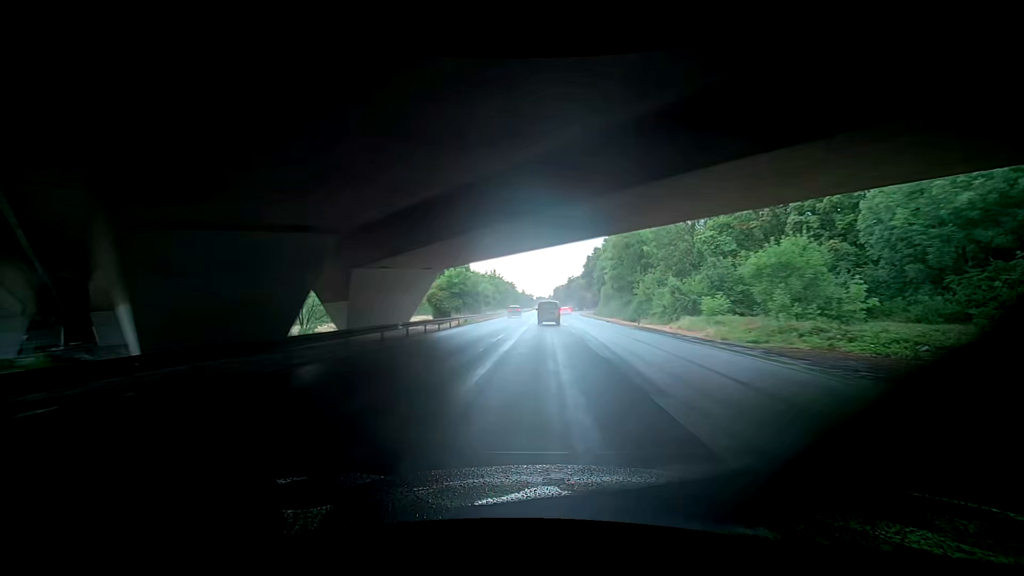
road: trunk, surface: asphalt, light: Day
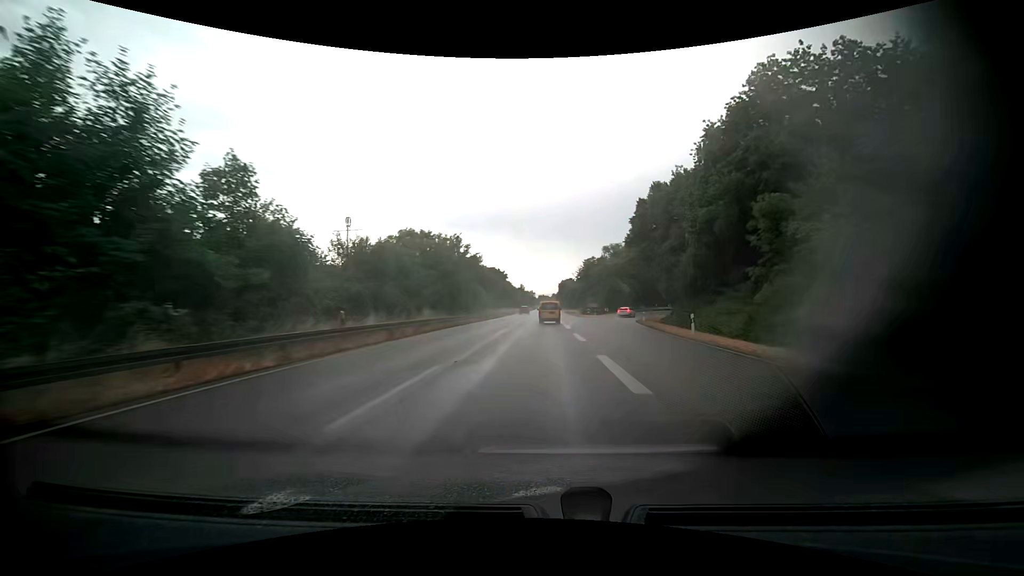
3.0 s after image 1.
(+0.1, +65.6) m; 0°
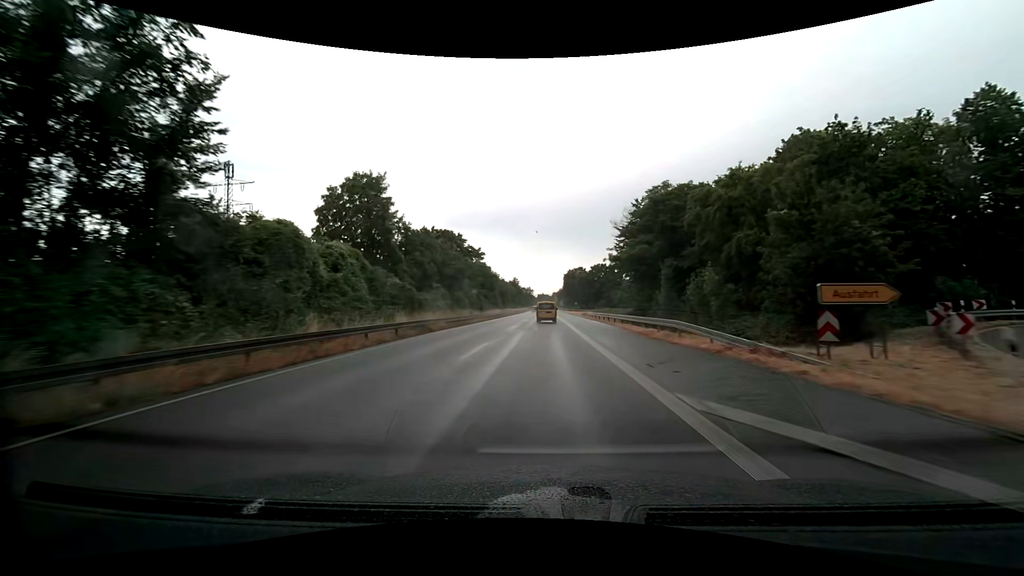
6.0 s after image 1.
(+0.2, +66.3) m; 0°
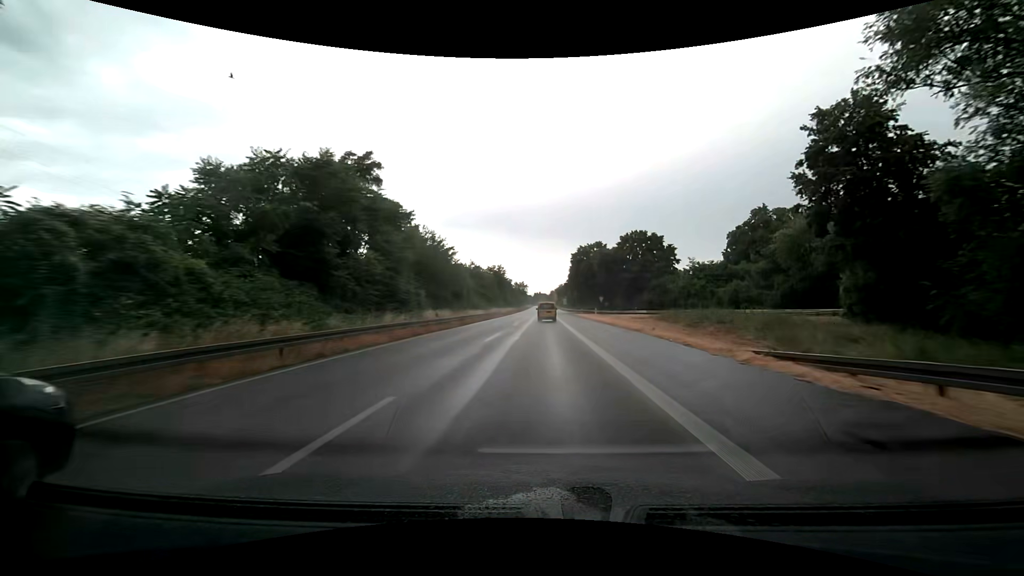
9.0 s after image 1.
(+0.4, +66.6) m; 0°
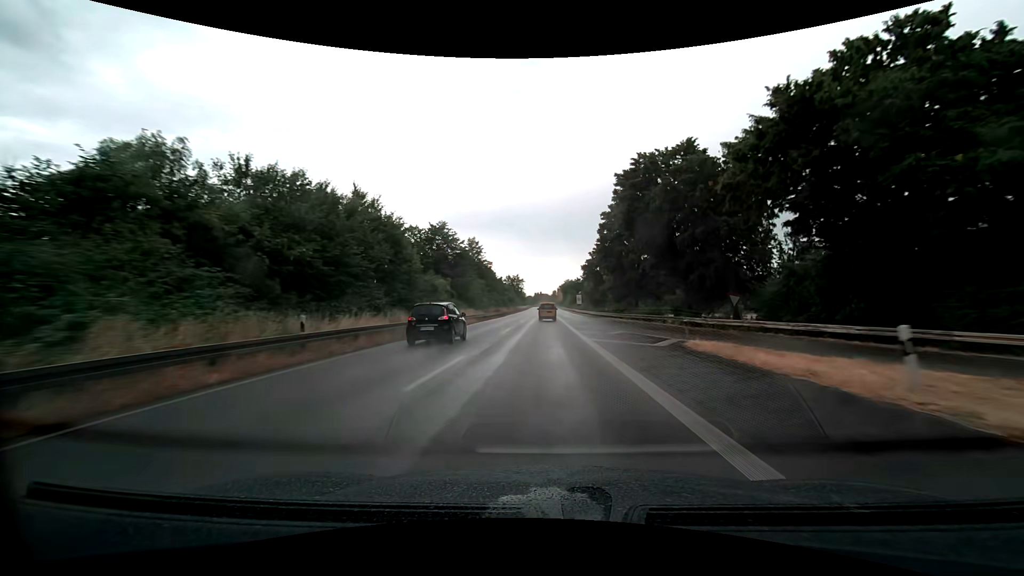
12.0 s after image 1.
(+0.3, +67.0) m; 0°
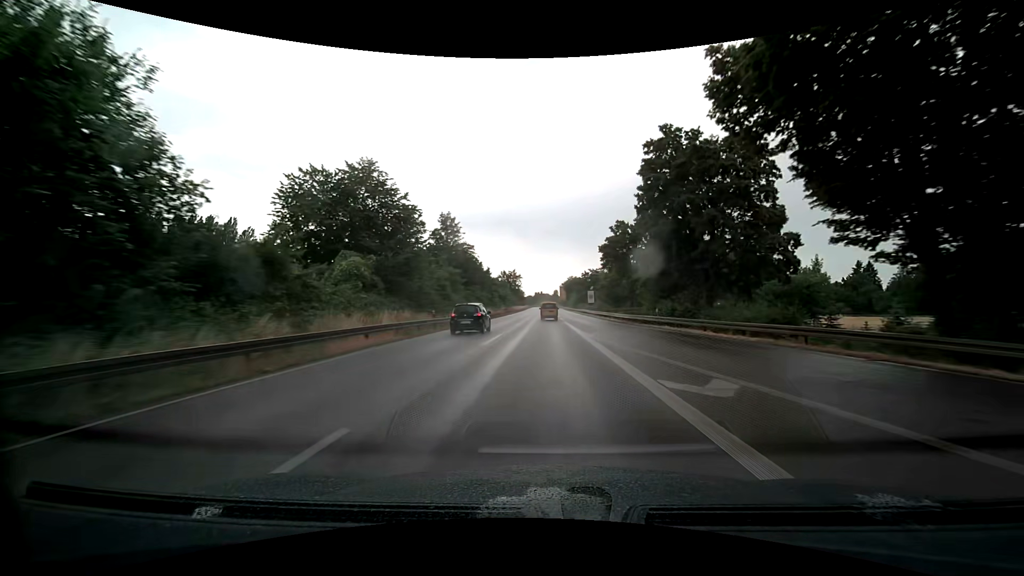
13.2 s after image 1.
(0.0, +27.0) m; 0°
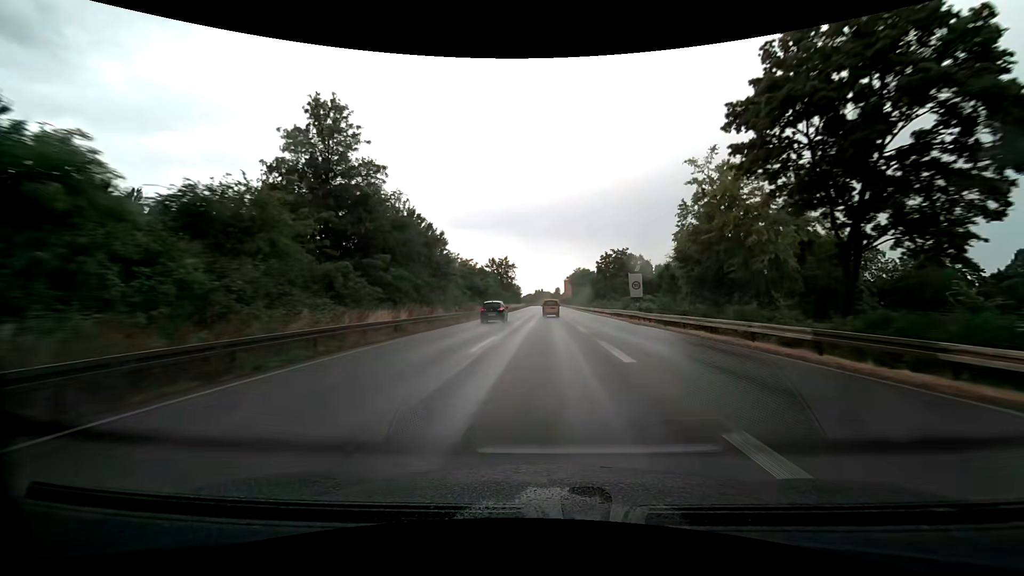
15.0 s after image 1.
(0.0, +40.9) m; 0°
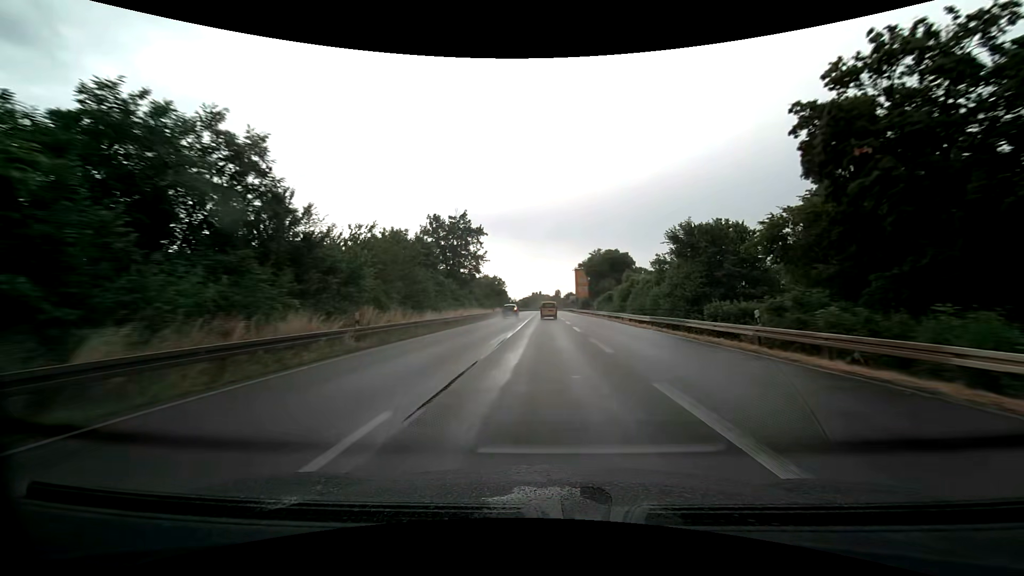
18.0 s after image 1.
(0.0, +68.8) m; 0°
(0, +10) (0, +20) (0, +30) (0, +40) (0, +50) (0, +60) (0, +70) (0, +80) (0, +90) (0, +100) m
